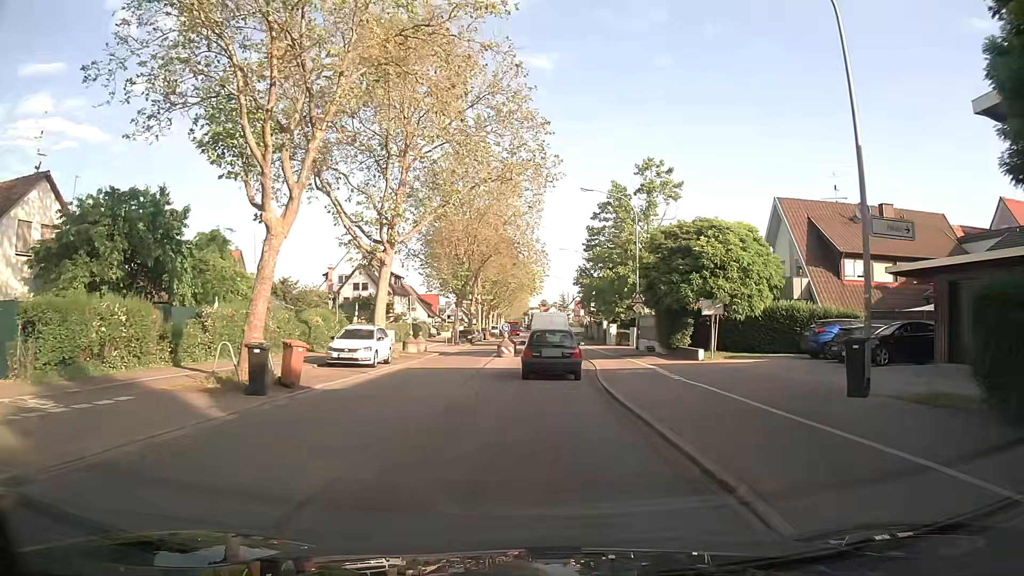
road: secondary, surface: asphalt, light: Day
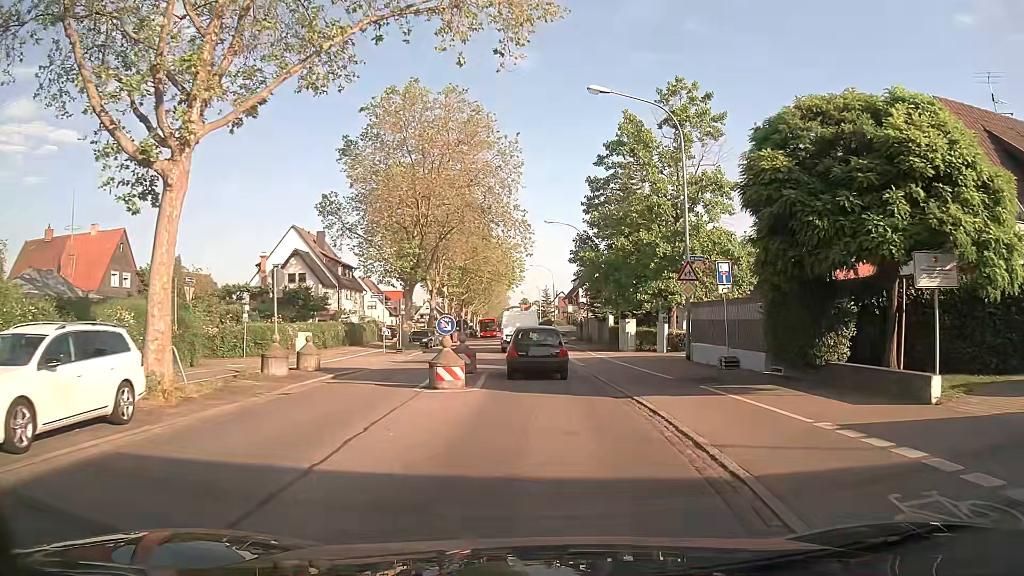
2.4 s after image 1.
(+0.1, +17.4) m; +1°
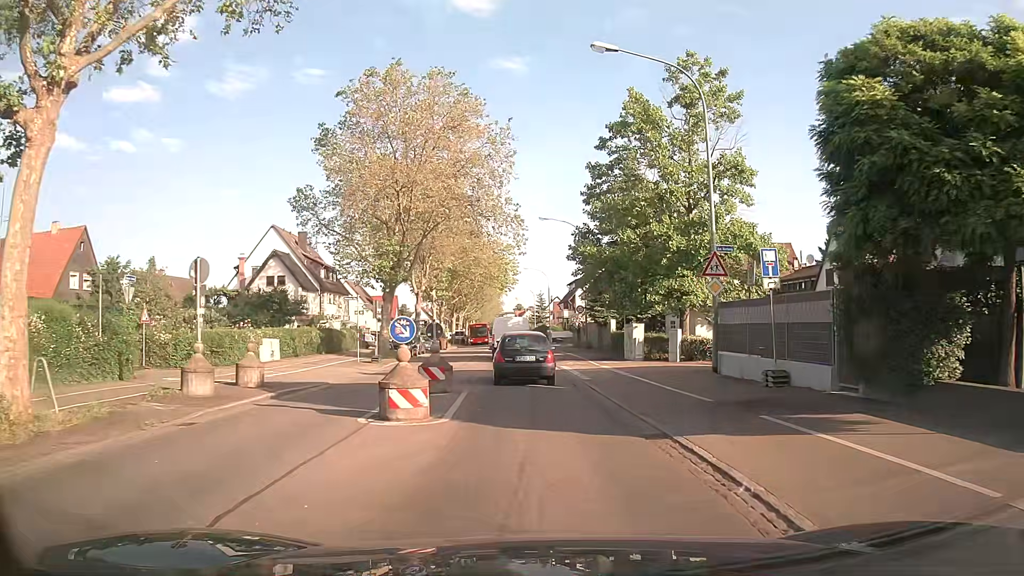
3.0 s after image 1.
(+0.1, +4.4) m; +1°
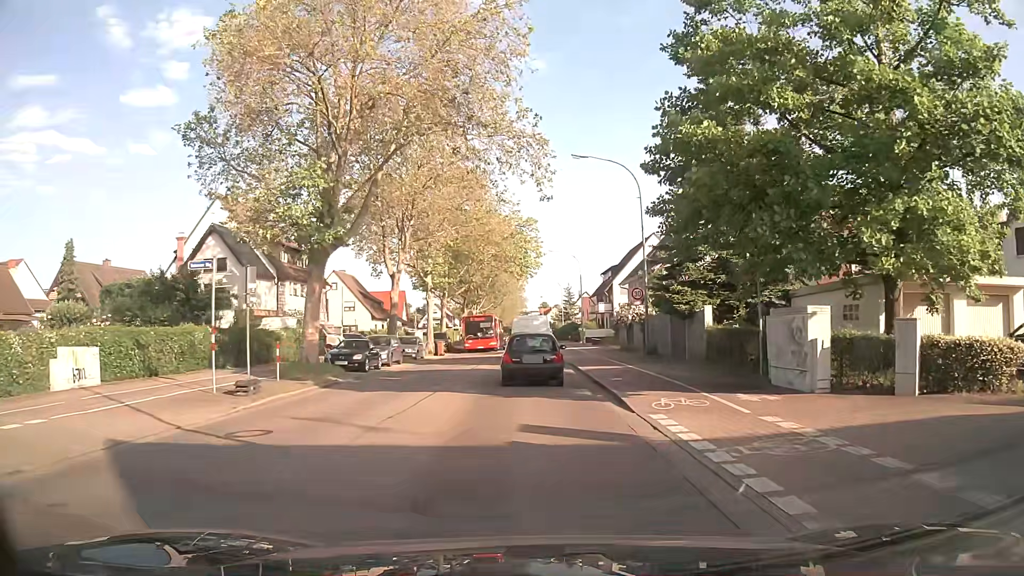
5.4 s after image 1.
(-0.3, +17.6) m; -2°
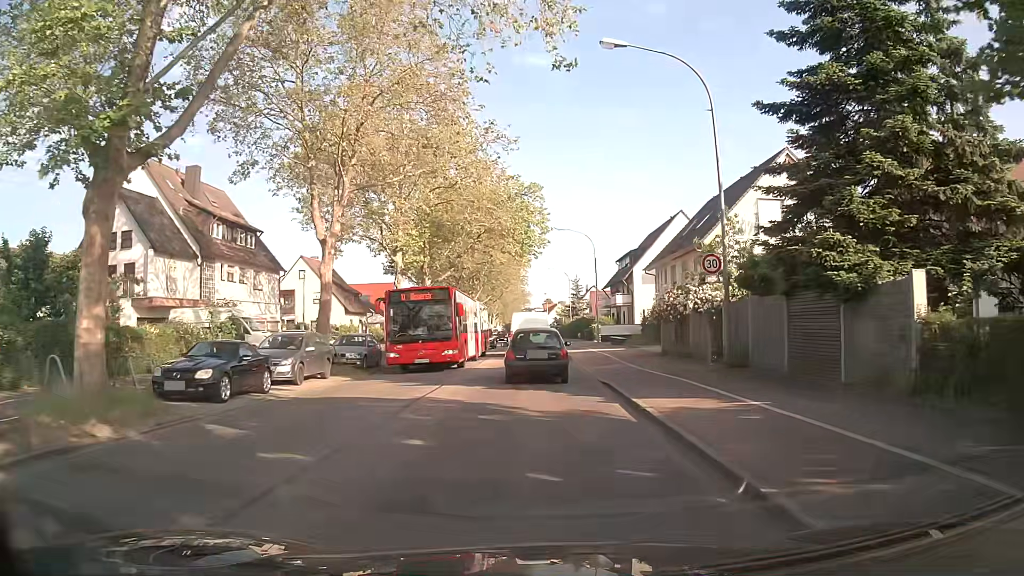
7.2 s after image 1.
(-0.1, +13.0) m; -1°
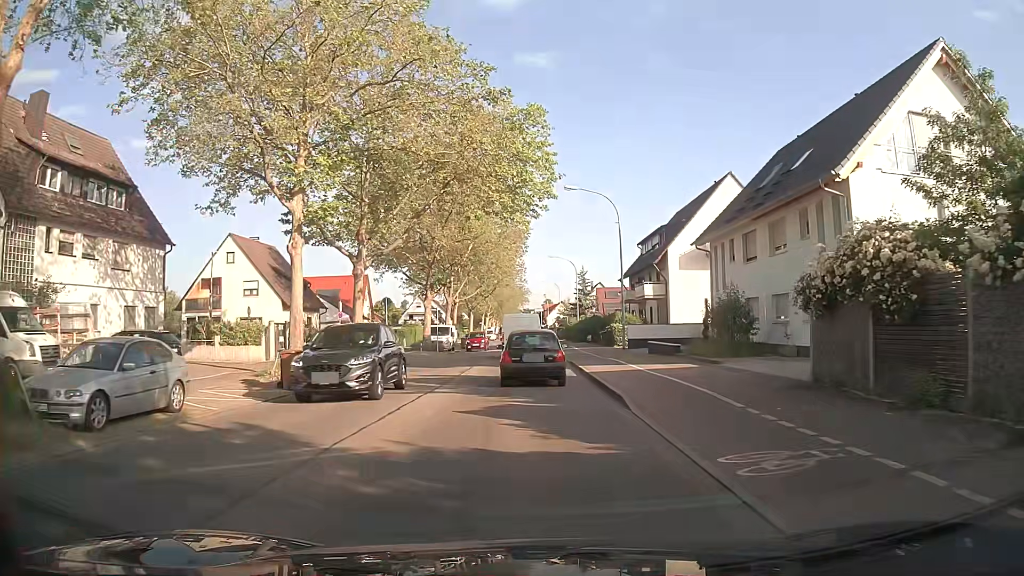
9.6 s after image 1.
(+0.3, +17.1) m; +1°
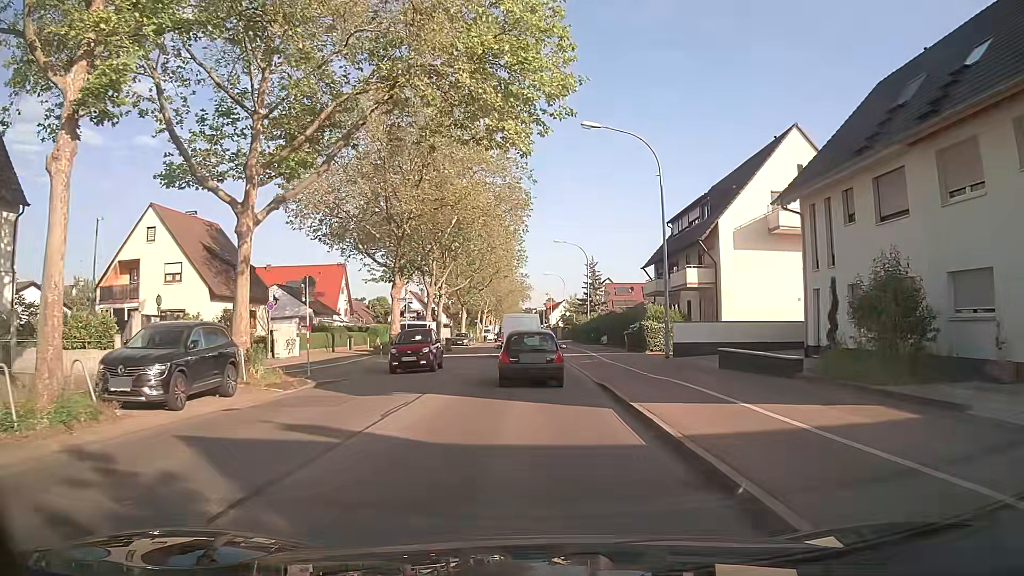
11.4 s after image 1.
(-0.1, +12.6) m; 0°
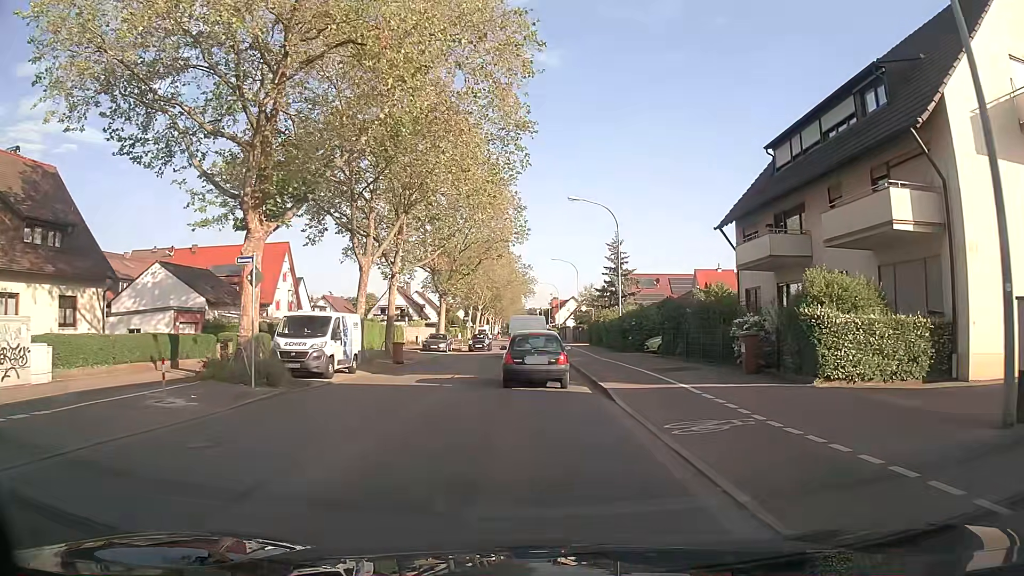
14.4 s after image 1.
(0.0, +20.9) m; 0°
(0, +10) (0, +20) (0, +30) (-1, +40) (-1, +50) (-1, +60) (-1, +70) (-1, +80) (-2, +90) (-2, +100) m
